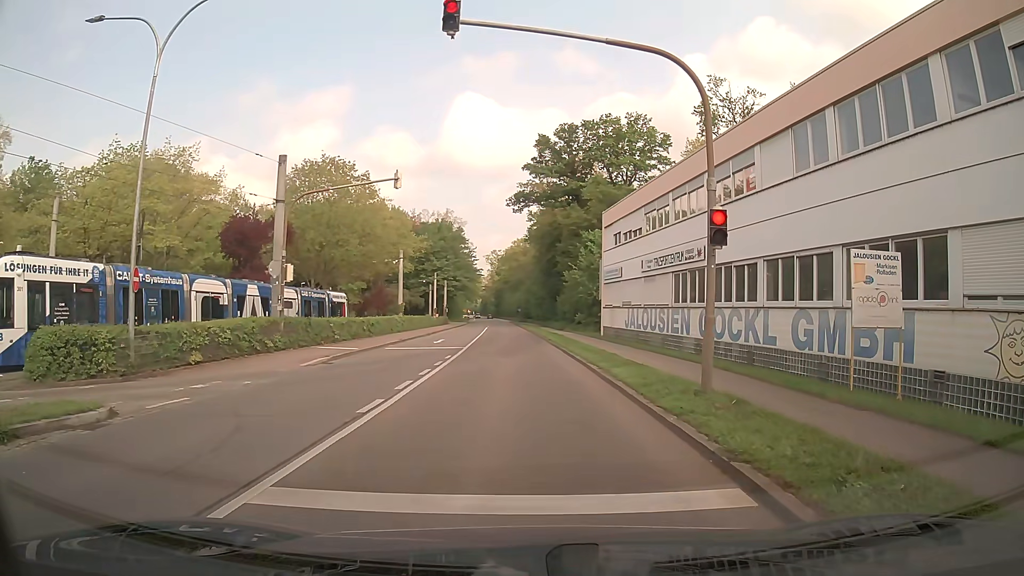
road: secondary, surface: asphalt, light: Day
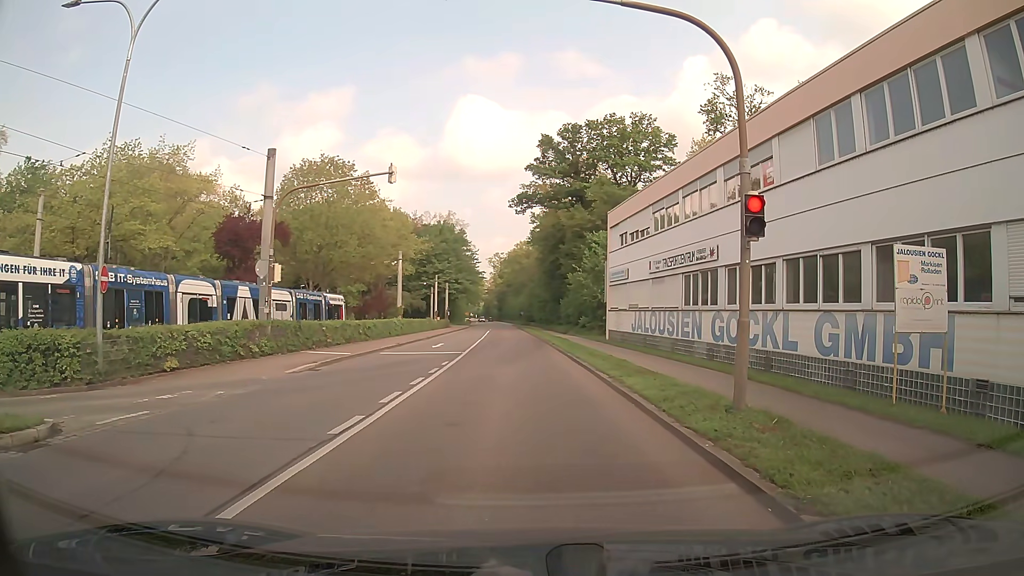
(+0.1, +1.4) m; +2°
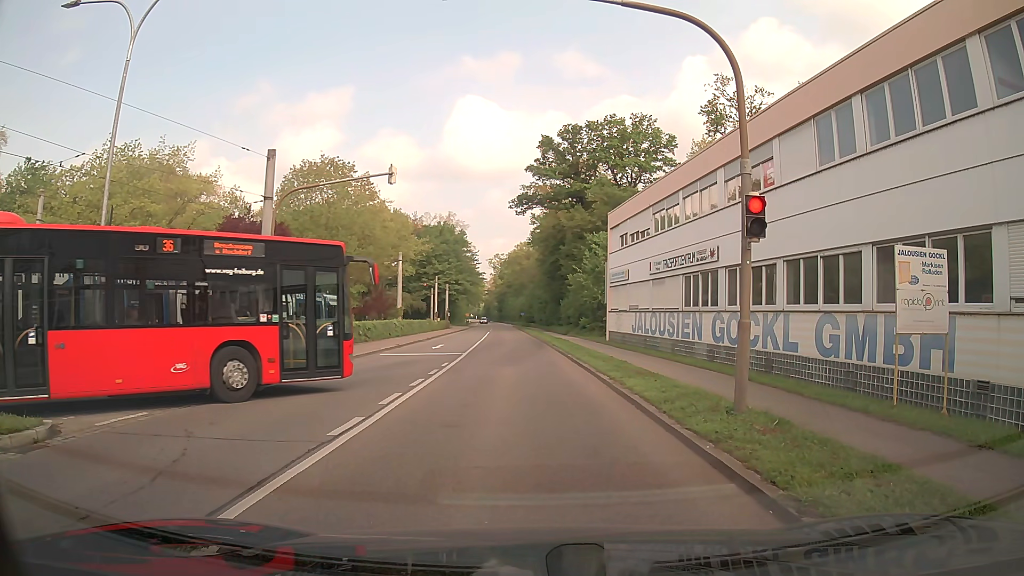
(0.0, +0.1) m; 0°
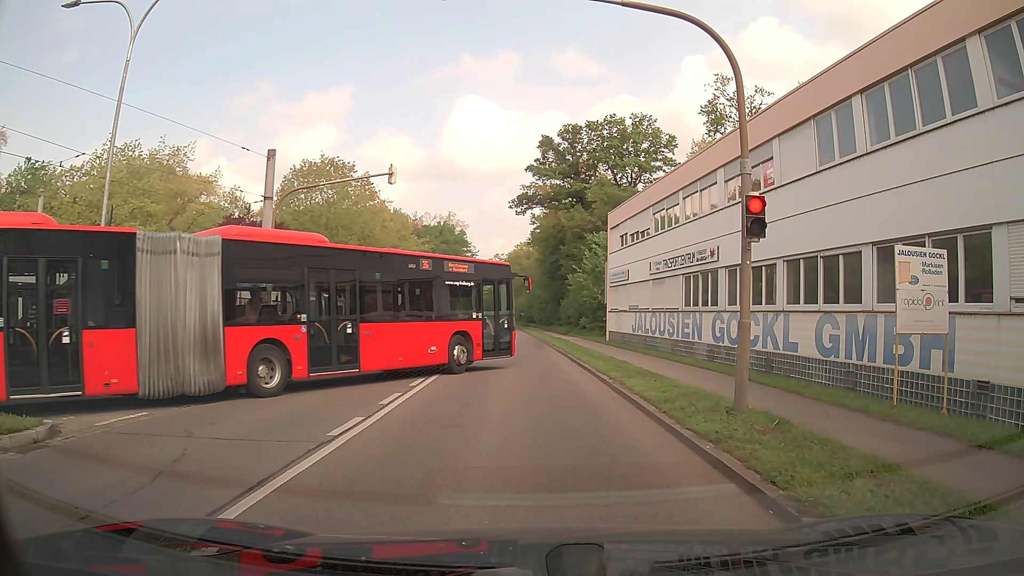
(0.0, 0.0) m; 0°
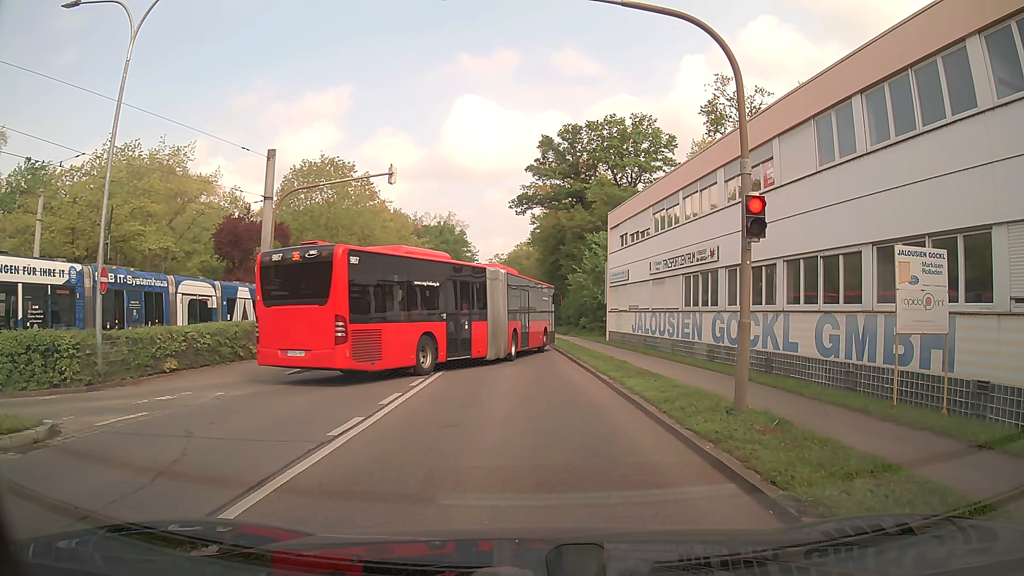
(0.0, 0.0) m; 0°
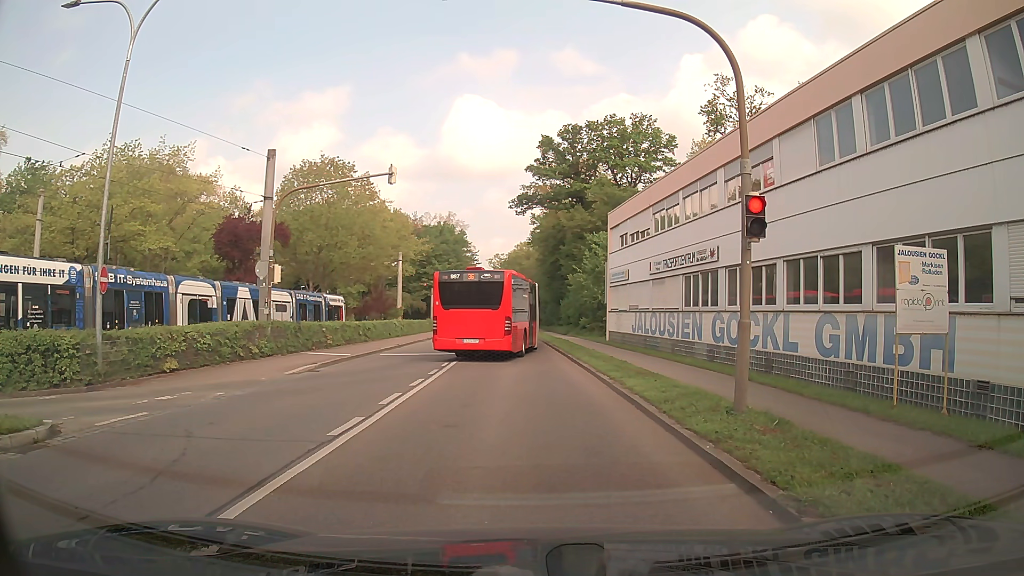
(0.0, 0.0) m; 0°
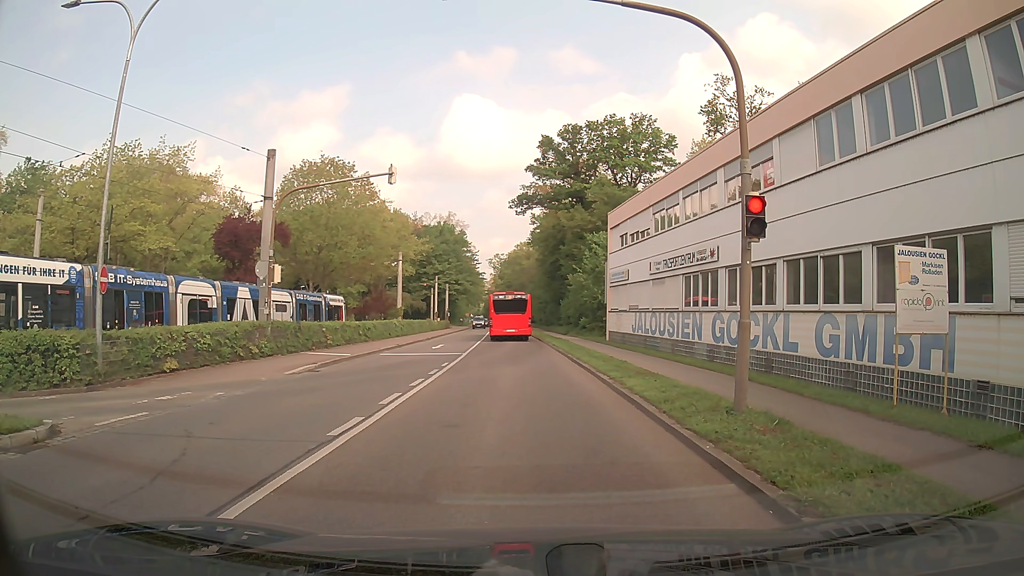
(0.0, 0.0) m; 0°
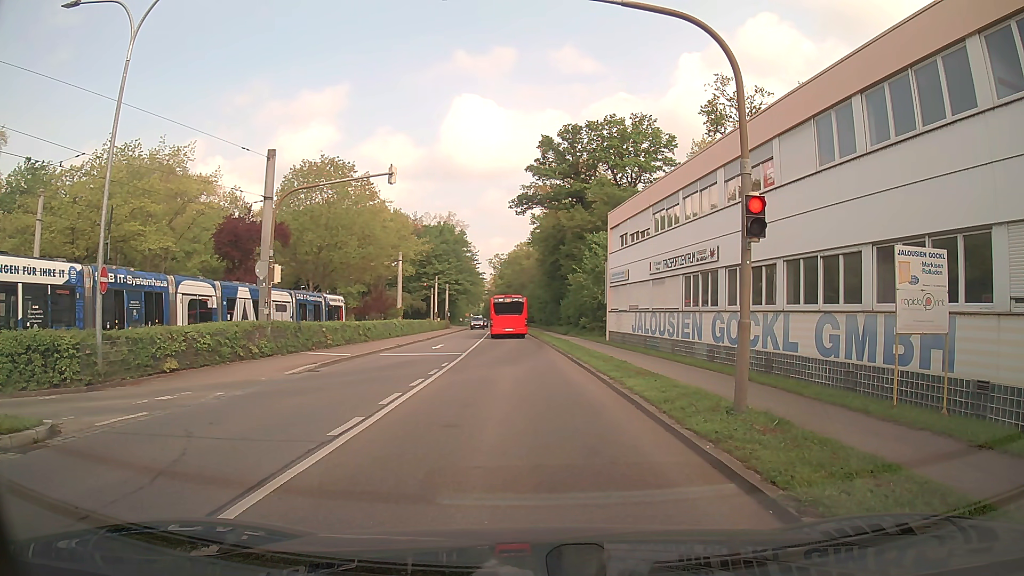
(0.0, 0.0) m; 0°
(0, +10) (0, +20) (0, +30) (-1, +40) (-1, +50) (-1, +60) (-1, +70) (-2, +80) (-2, +90) (-2, +100) m
